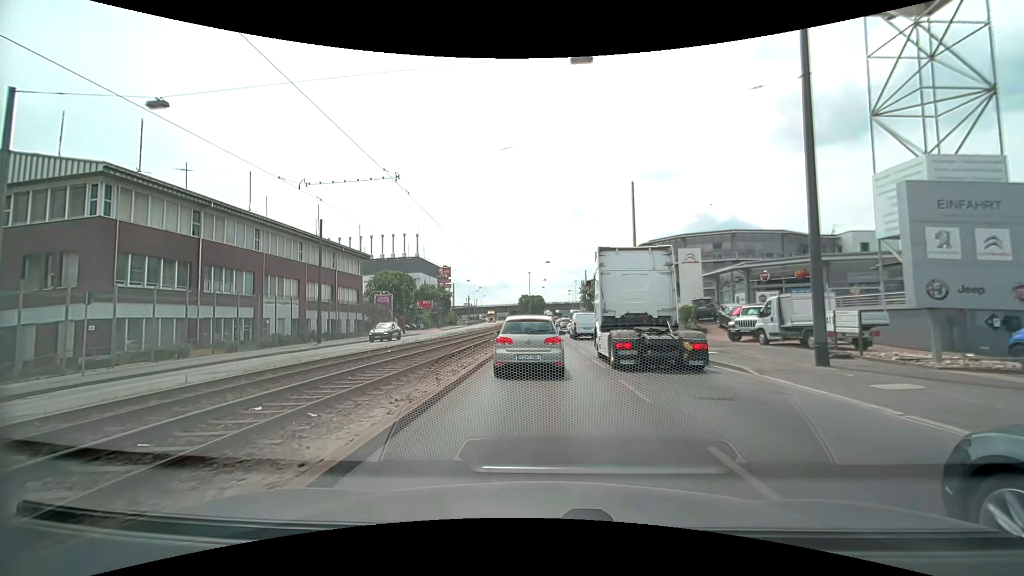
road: primary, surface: asphalt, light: Day
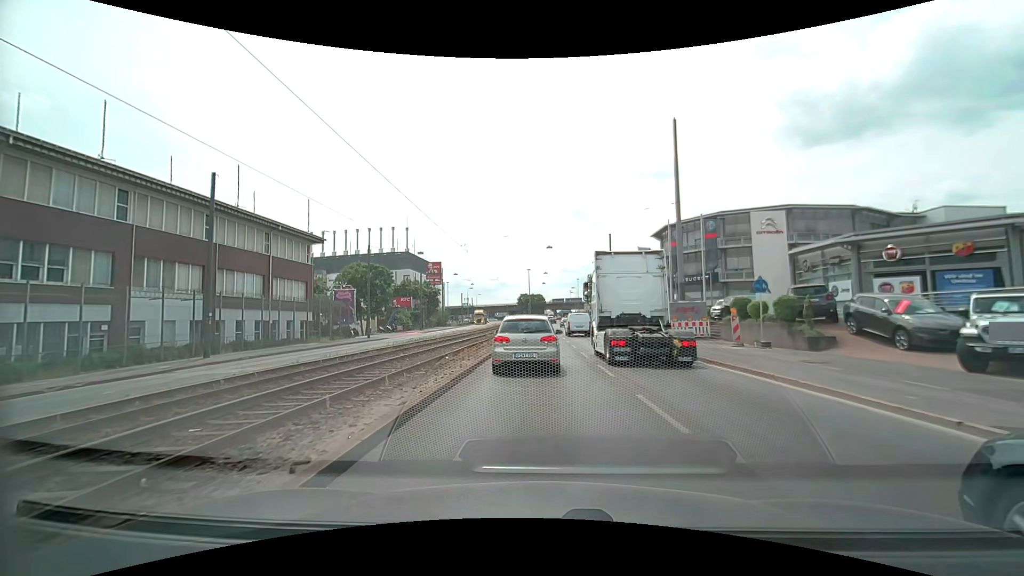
(-0.2, +14.4) m; -1°
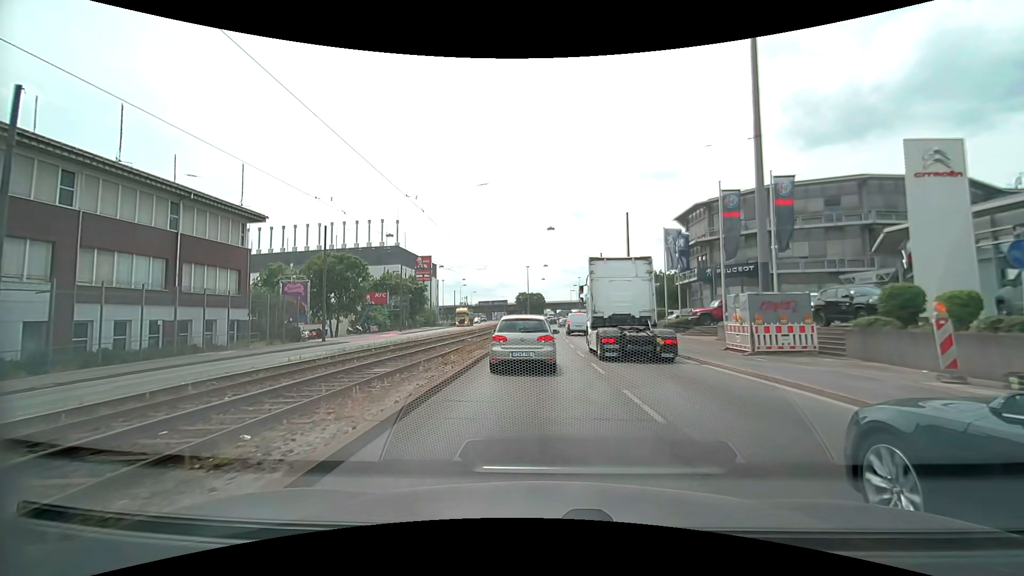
(0.0, +11.4) m; 0°
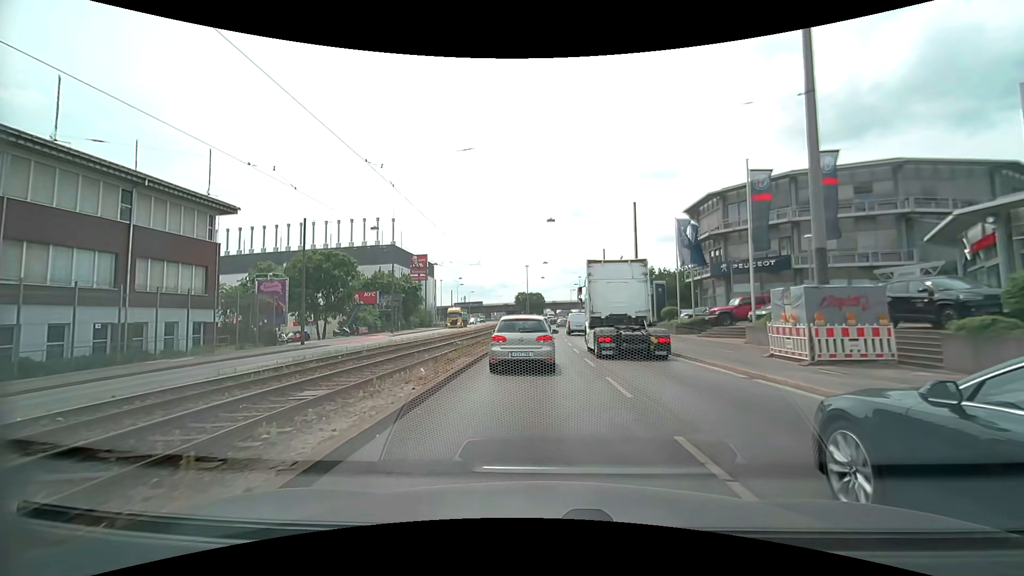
(0.0, +3.9) m; 0°
